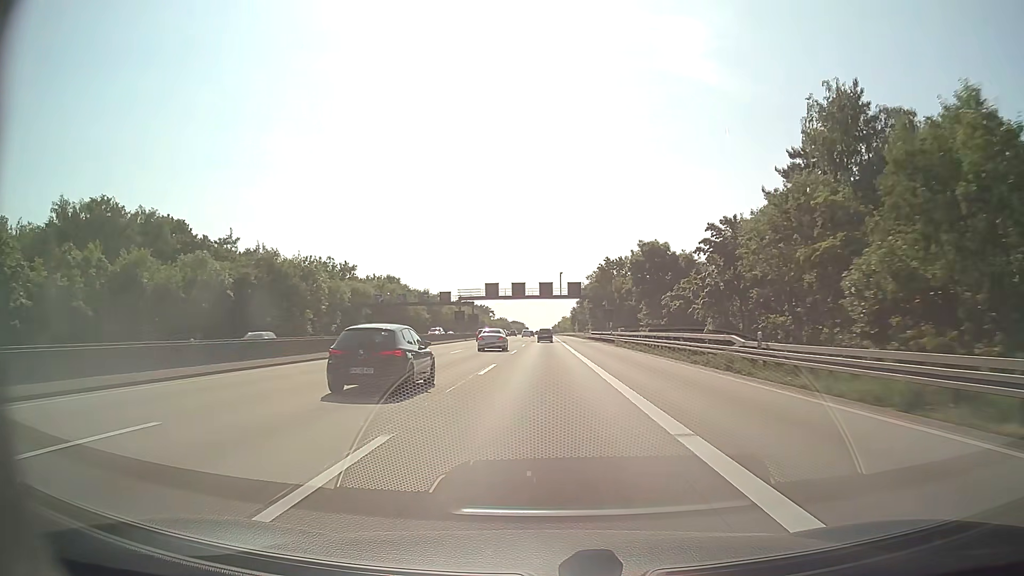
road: motorway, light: Day
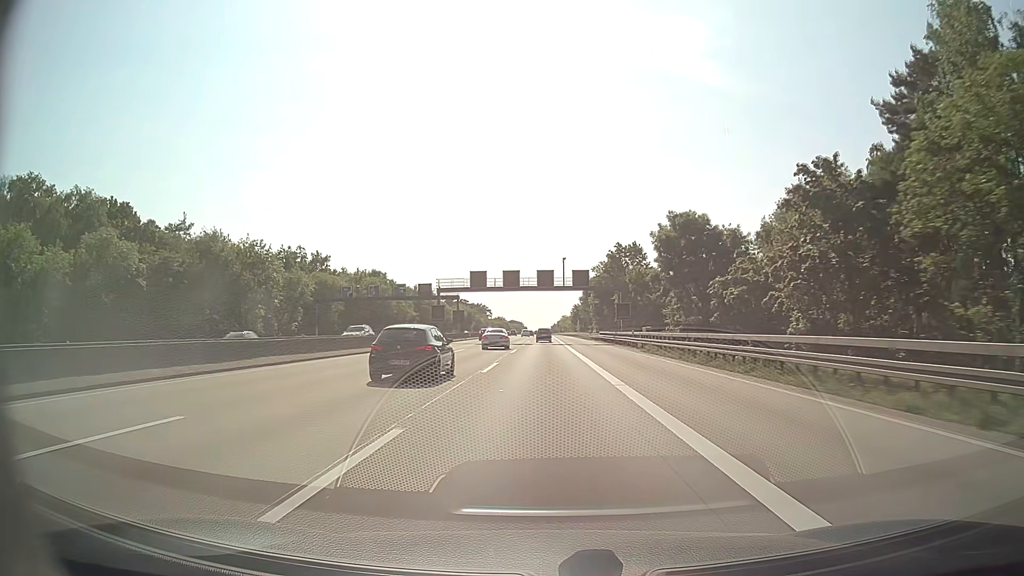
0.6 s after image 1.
(0.0, +17.4) m; 0°
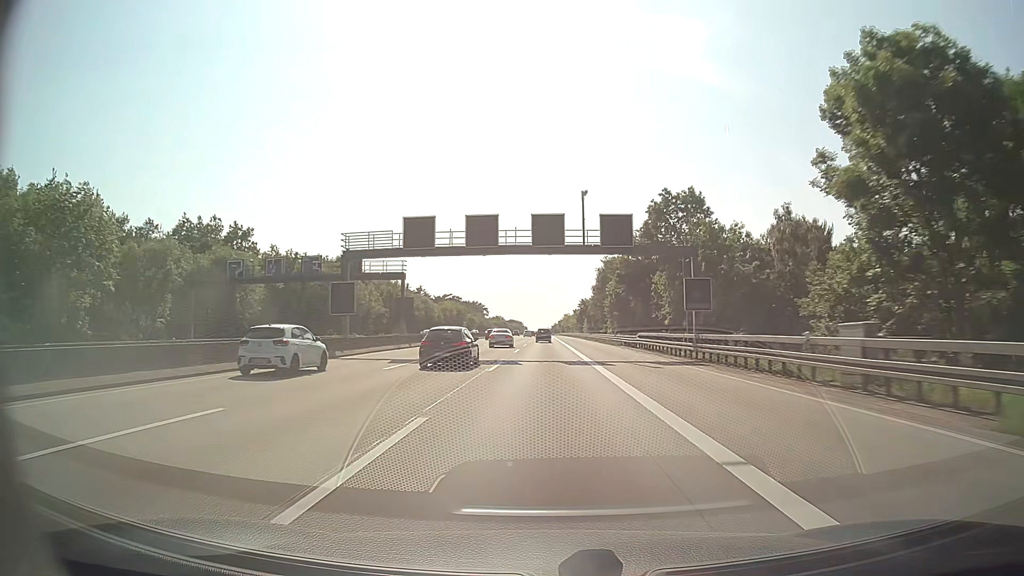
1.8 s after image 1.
(0.0, +34.9) m; 0°
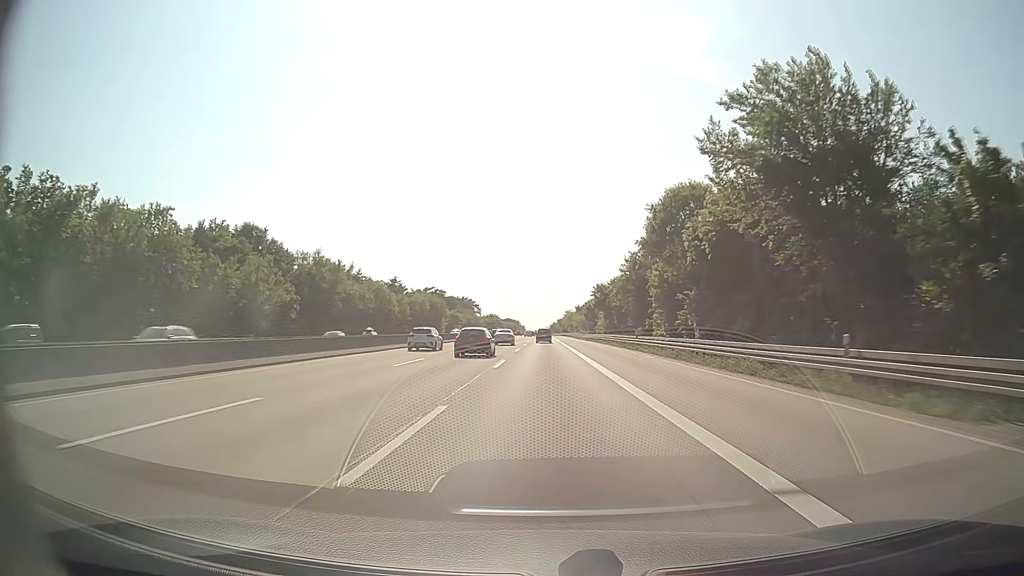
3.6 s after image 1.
(+0.1, +52.4) m; 0°
